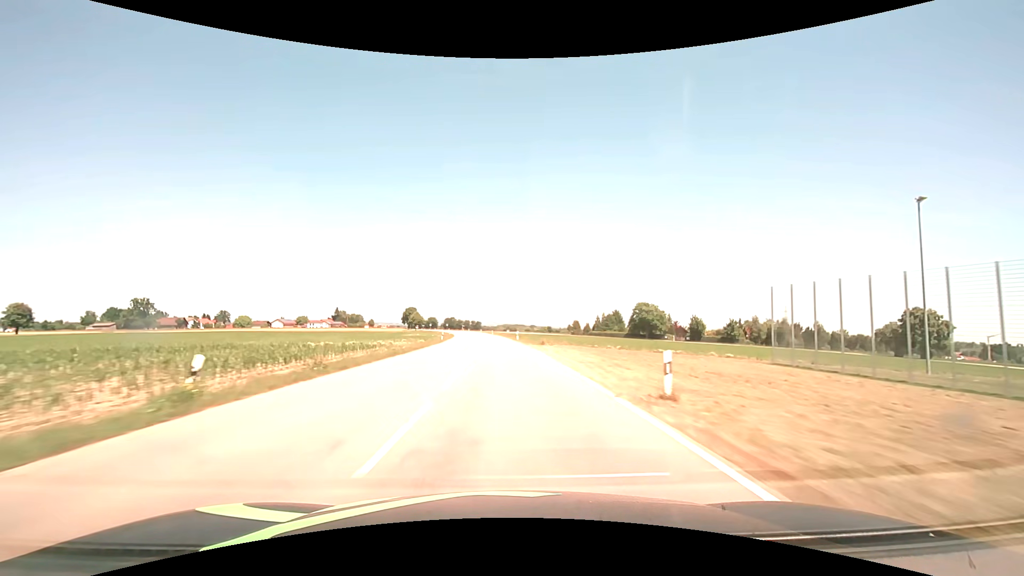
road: secondary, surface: asphalt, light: Day
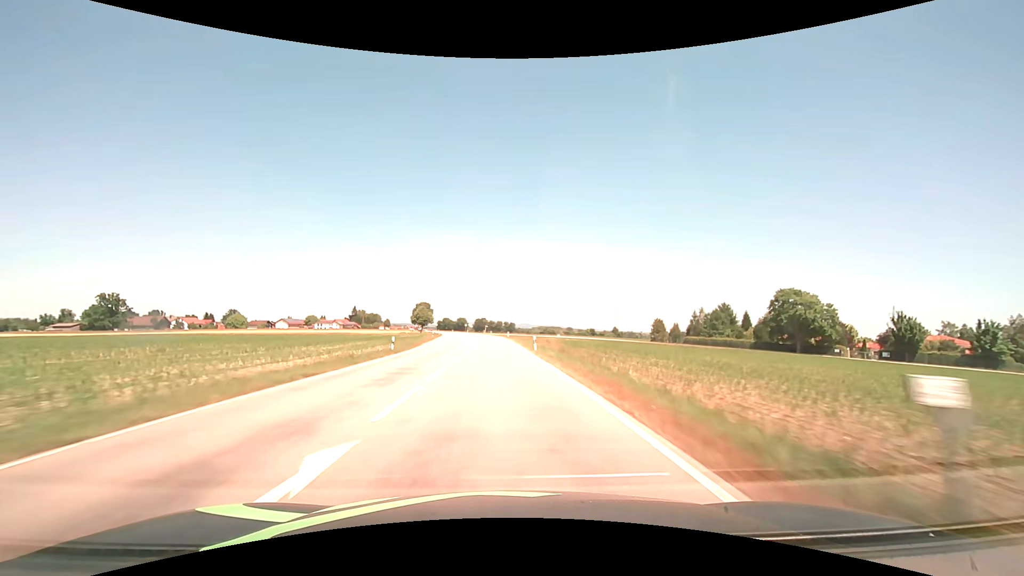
(-2.6, +77.0) m; -4°
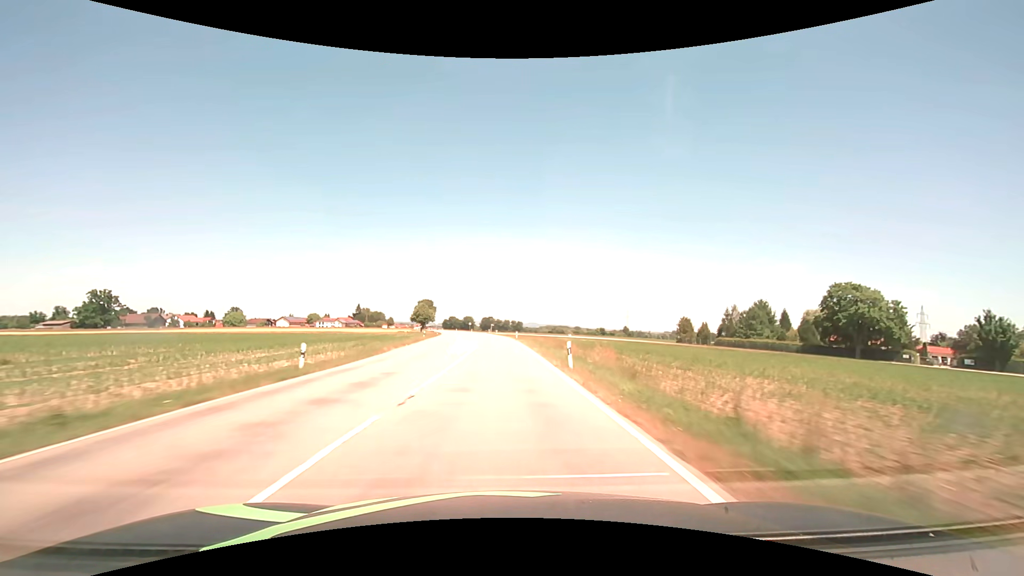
(-0.1, +15.5) m; -1°
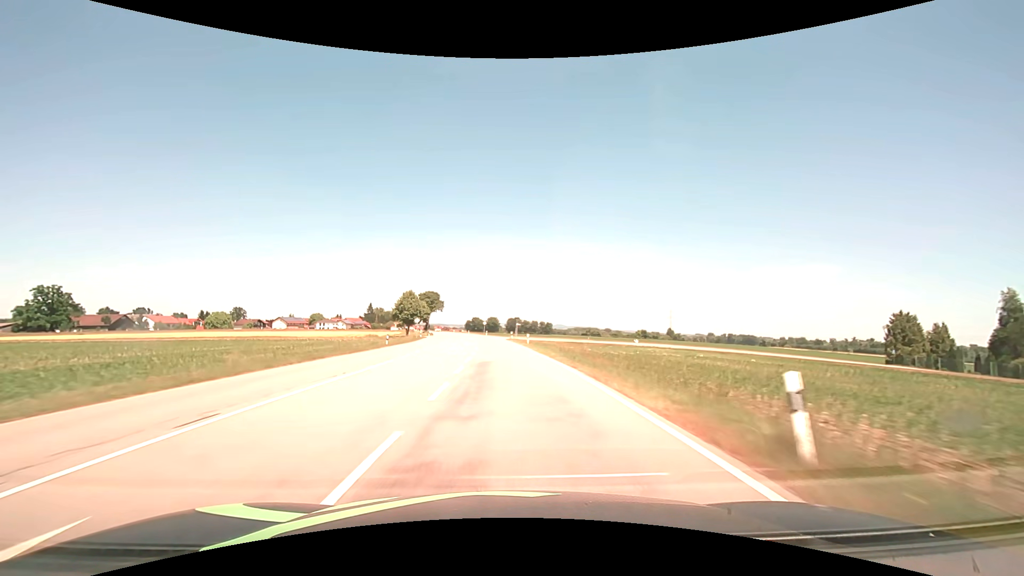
(-1.7, +62.1) m; -3°
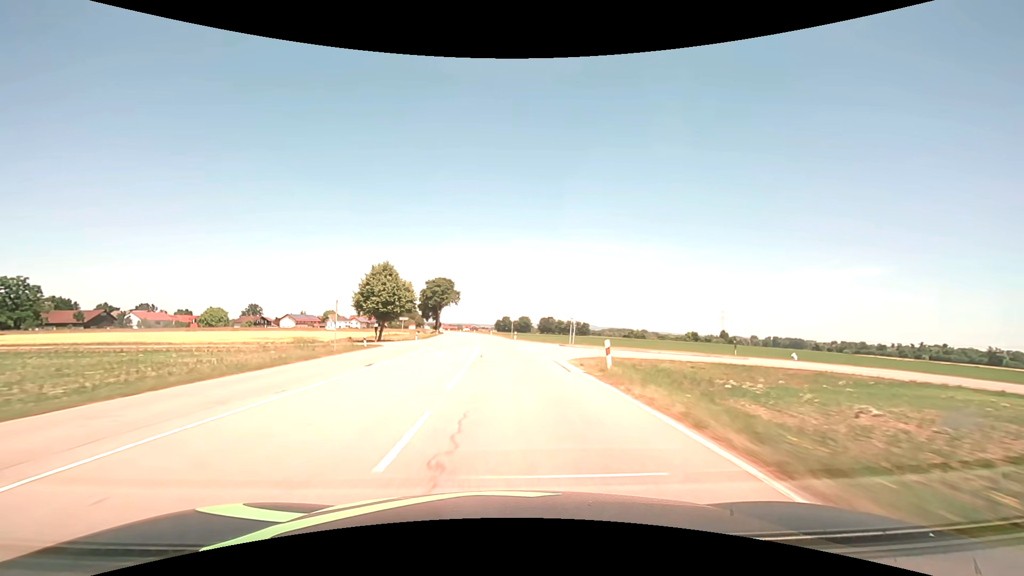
(-1.6, +46.7) m; -4°
(0, +10) (0, +20) (-1, +30) (-1, +40) (-1, +50) (-2, +60) (-3, +70) (-4, +80) (-5, +90) (-5, +100) m
